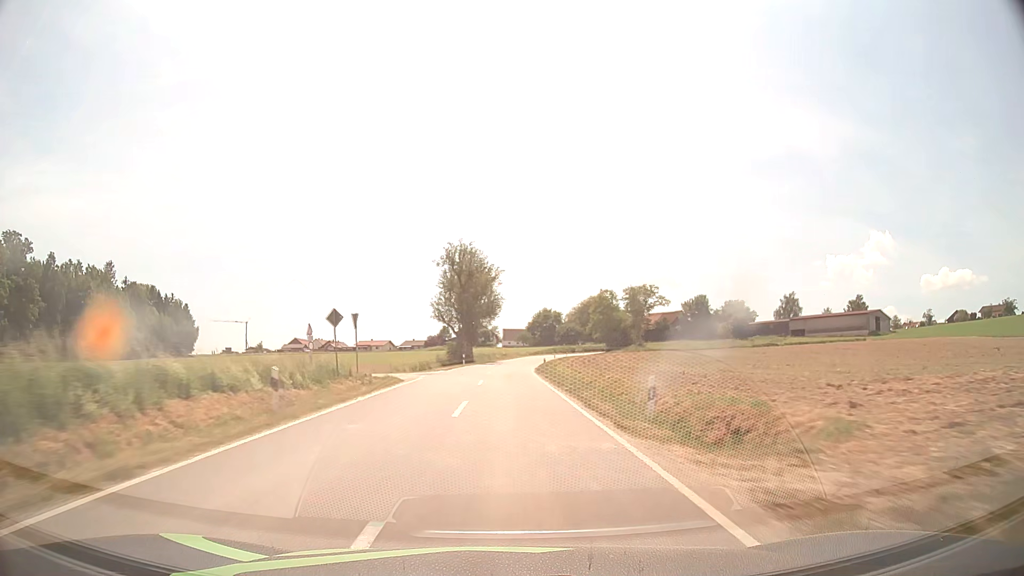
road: tertiary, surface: asphalt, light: Day
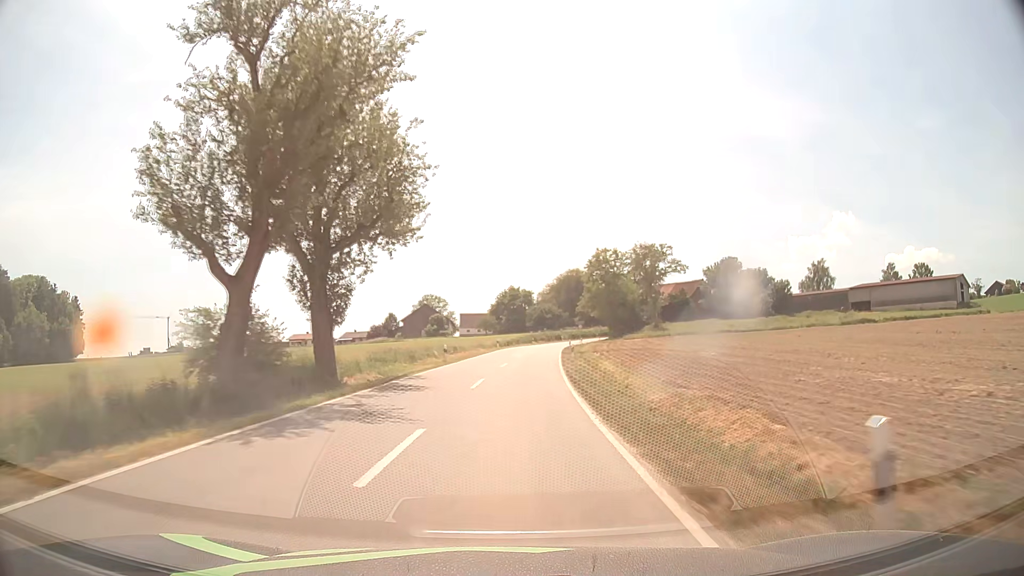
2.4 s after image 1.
(+0.9, +54.5) m; +3°
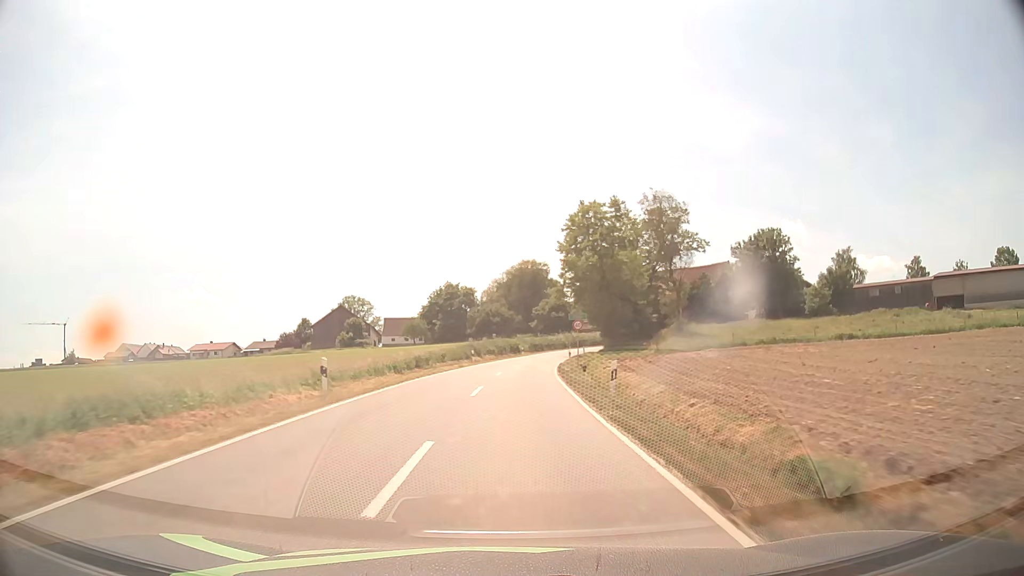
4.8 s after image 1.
(+2.2, +49.1) m; +5°
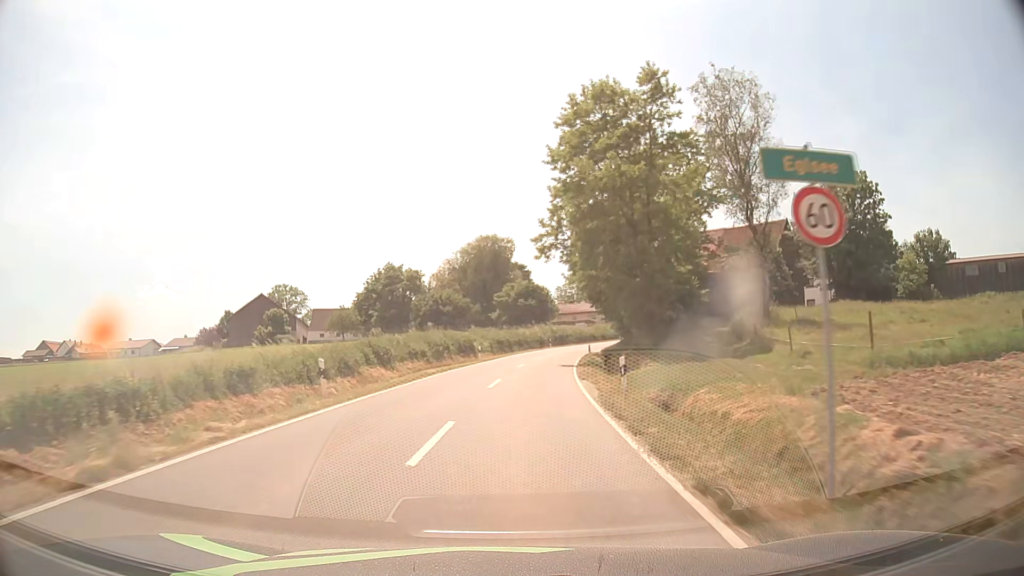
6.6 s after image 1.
(+0.9, +33.7) m; +3°
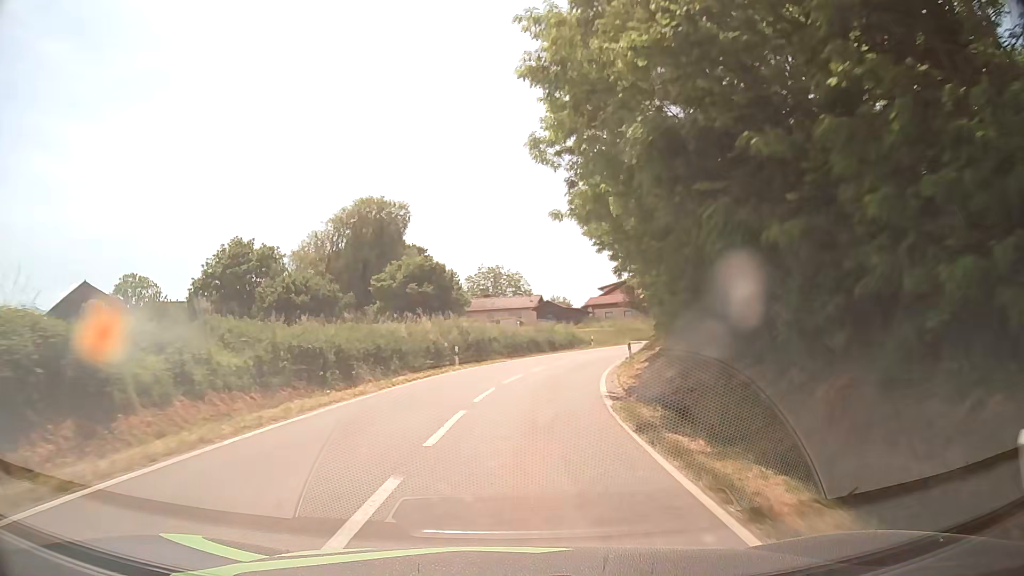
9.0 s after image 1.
(+2.6, +40.4) m; +9°
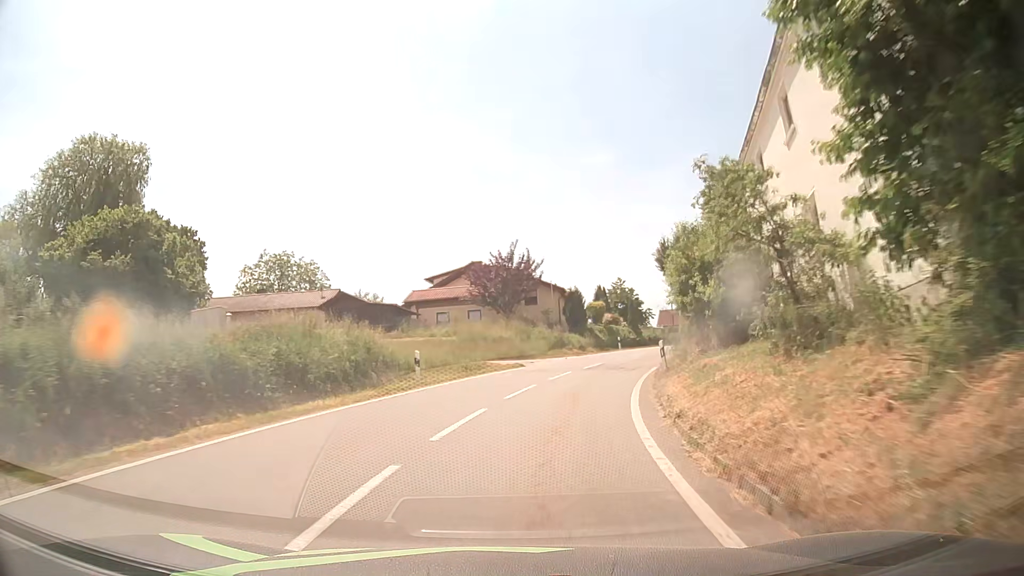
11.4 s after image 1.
(+3.6, +34.8) m; +14°
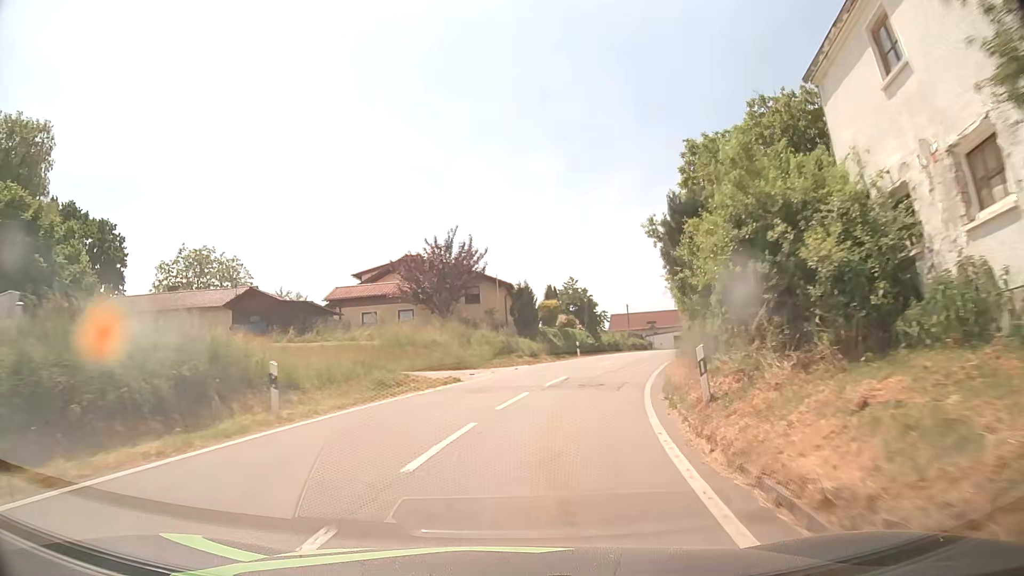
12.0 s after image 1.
(+0.3, +8.5) m; +4°
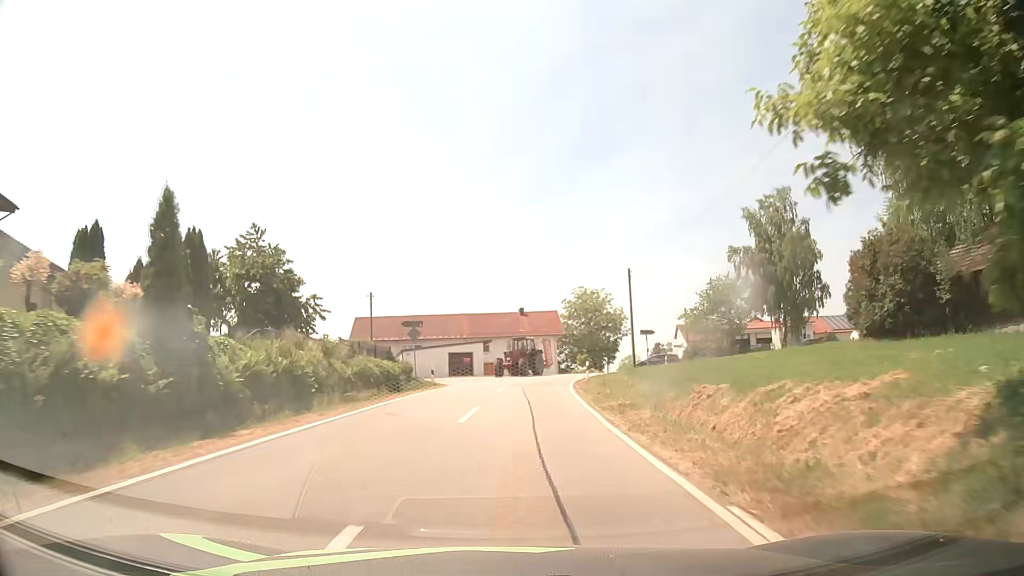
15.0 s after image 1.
(+9.5, +40.7) m; +22°
(0, +10) (0, +20) (+1, +30) (+2, +40) (+4, +50) (+7, +59) (+10, +69) (+14, +78) (+17, +88) (+19, +97) m
